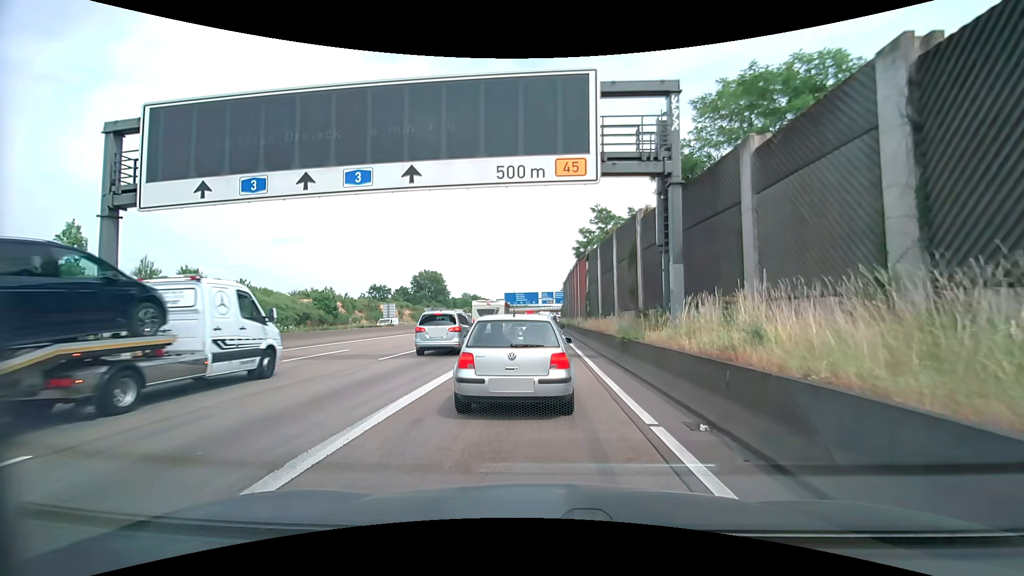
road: motorway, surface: asphalt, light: Day
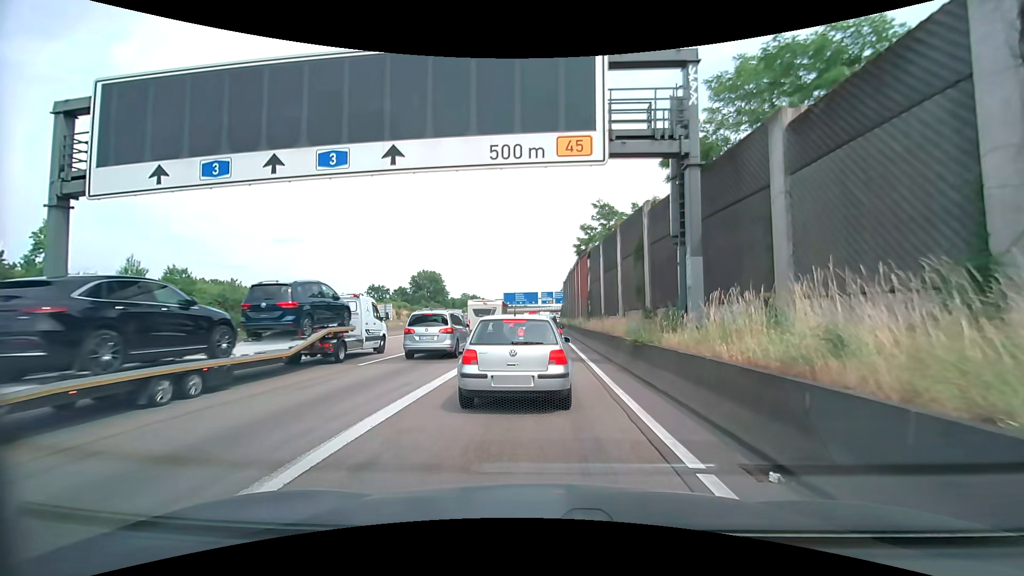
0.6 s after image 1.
(0.0, +1.9) m; +1°
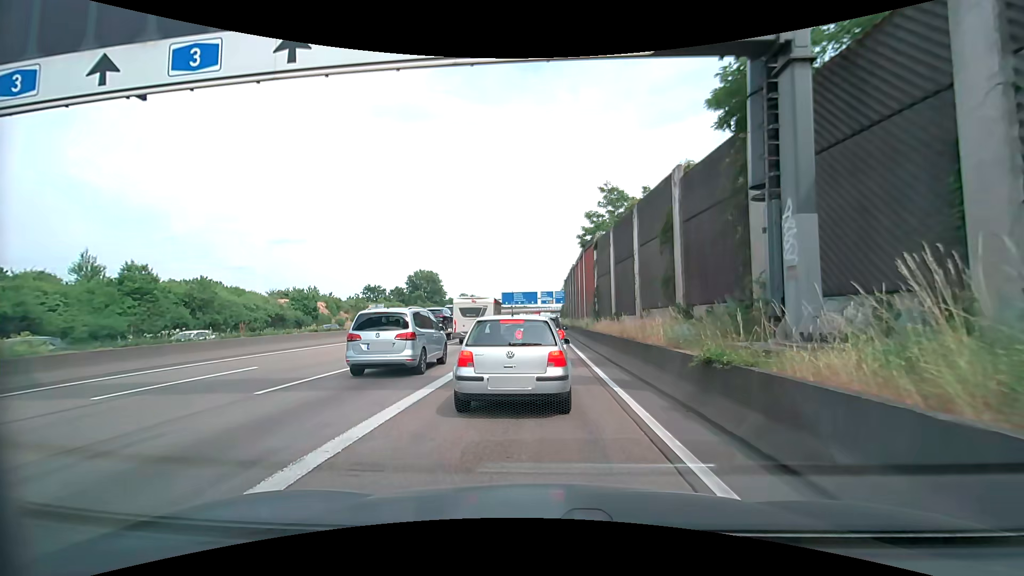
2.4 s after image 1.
(-0.1, +5.7) m; 0°
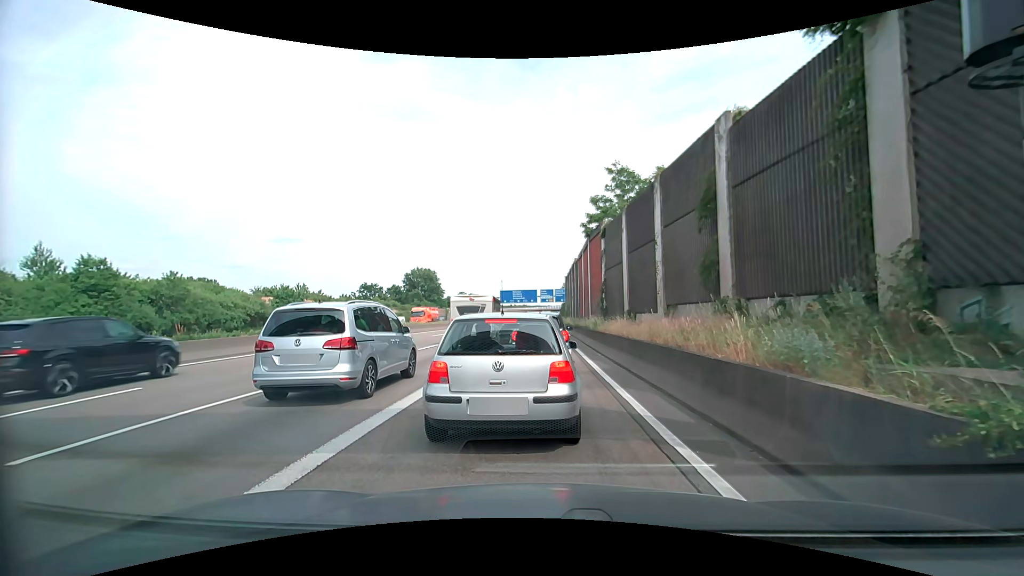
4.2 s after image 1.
(0.0, +4.6) m; 0°
